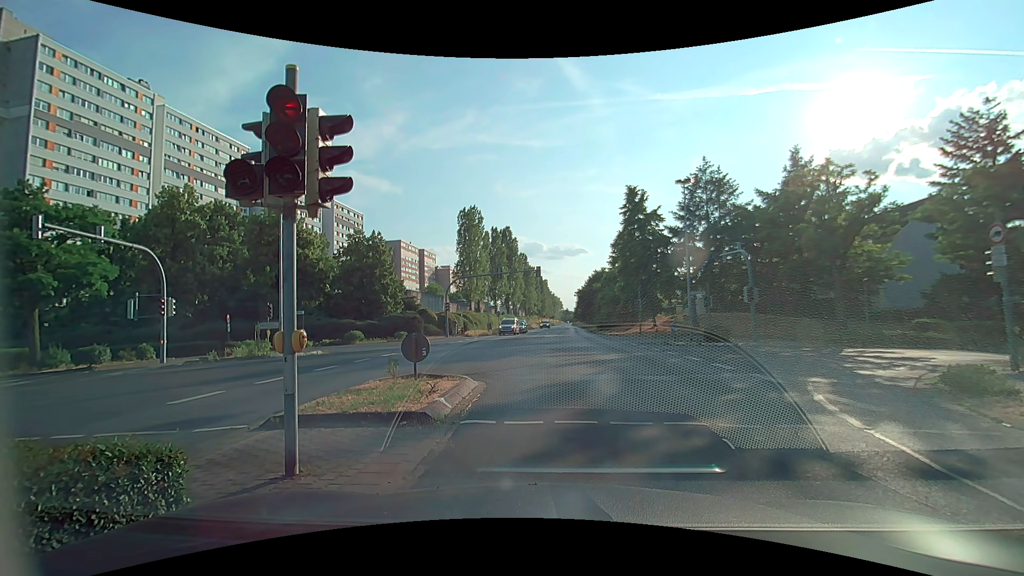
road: secondary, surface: asphalt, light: Day
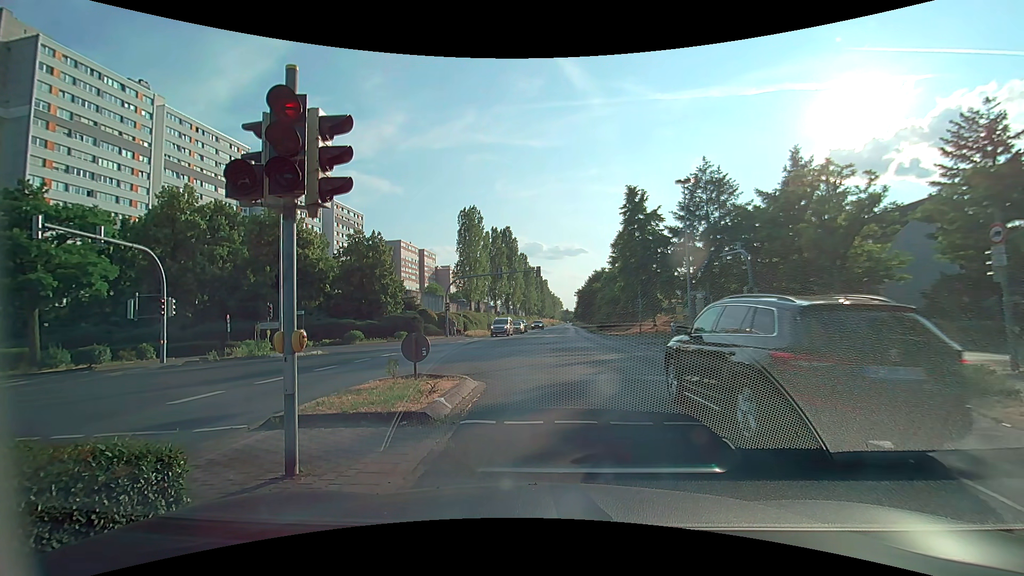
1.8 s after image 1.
(0.0, 0.0) m; 0°
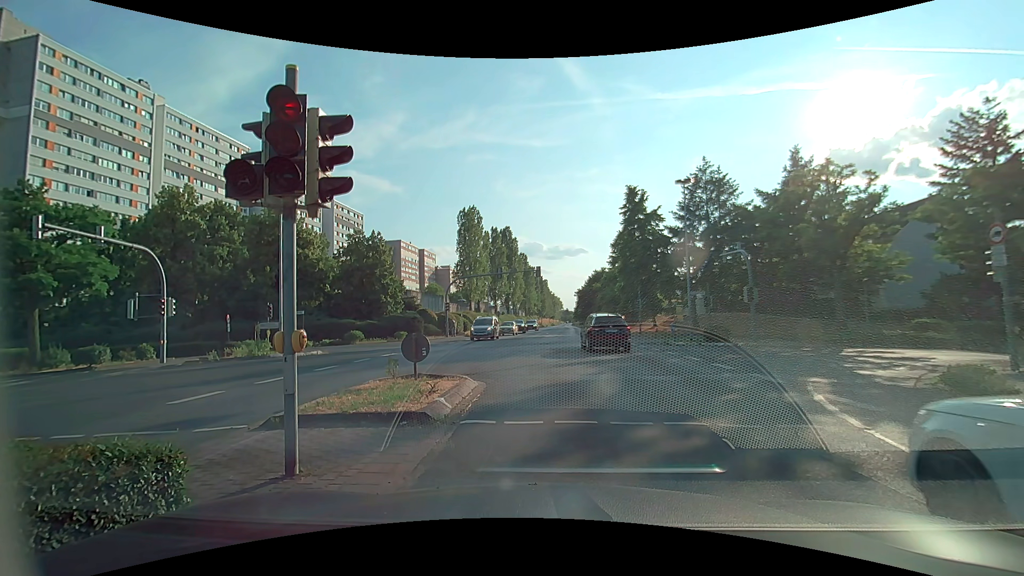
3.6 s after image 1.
(0.0, 0.0) m; 0°
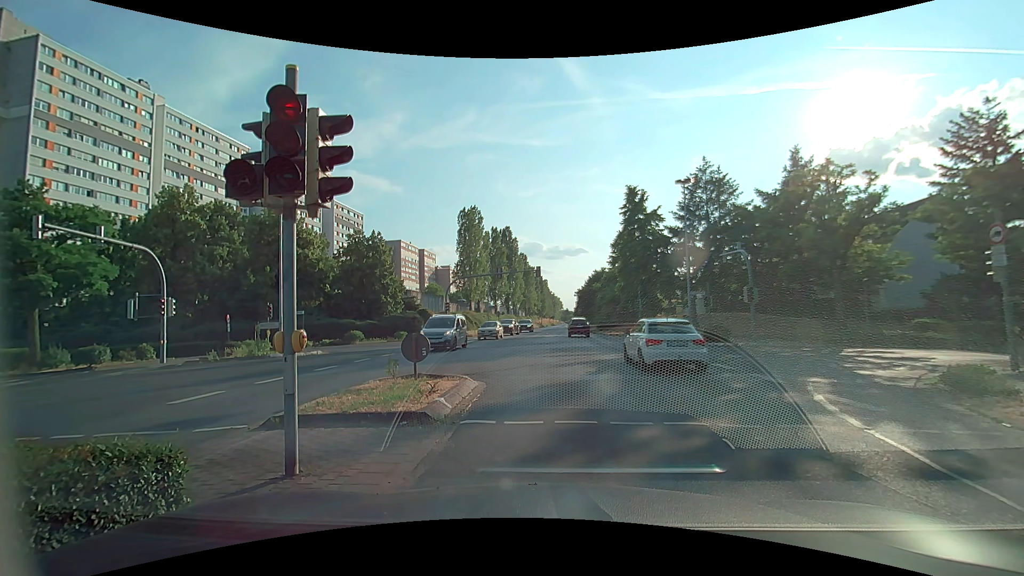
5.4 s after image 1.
(0.0, 0.0) m; 0°
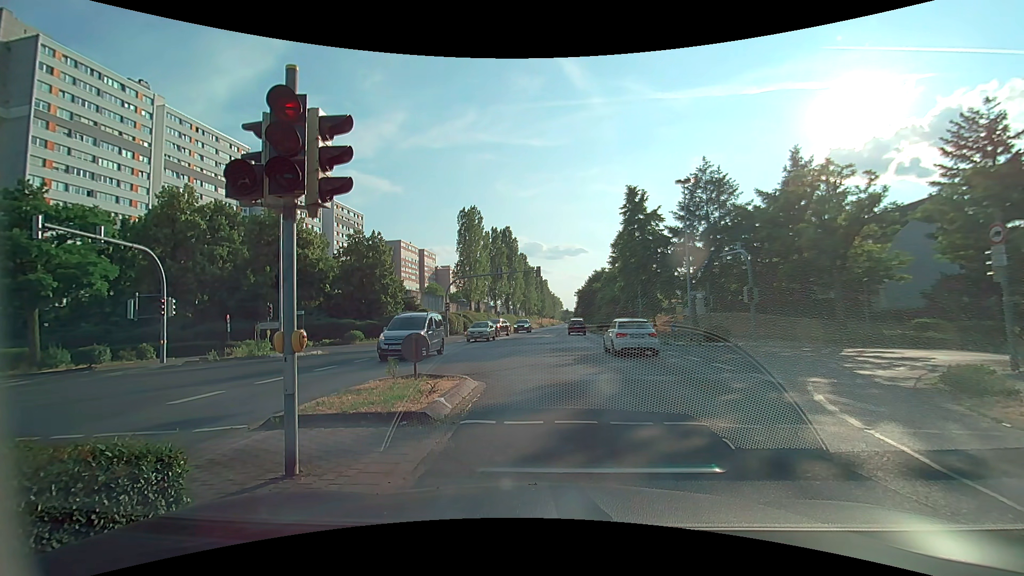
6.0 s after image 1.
(0.0, 0.0) m; 0°
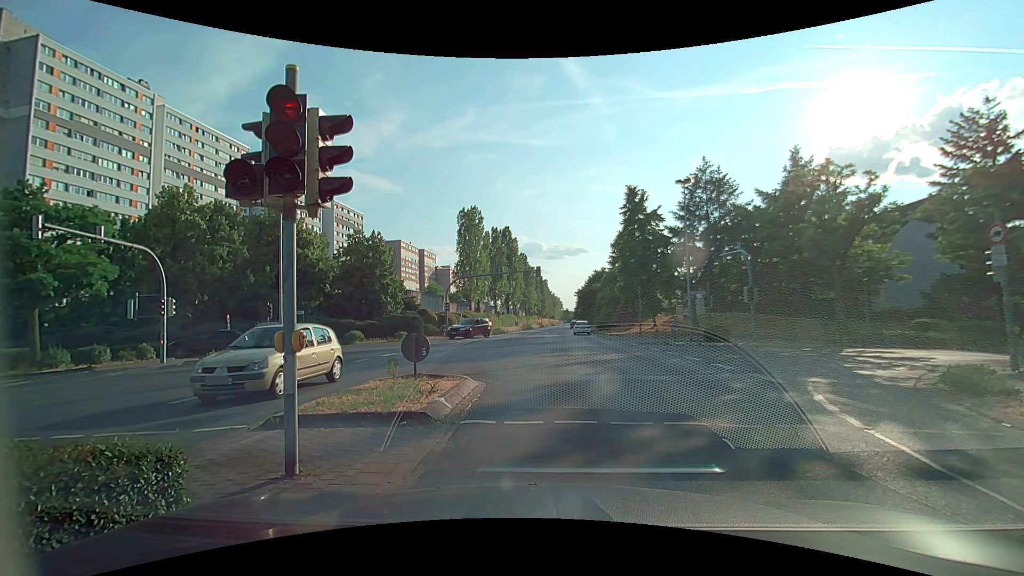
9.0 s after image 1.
(0.0, 0.0) m; 0°
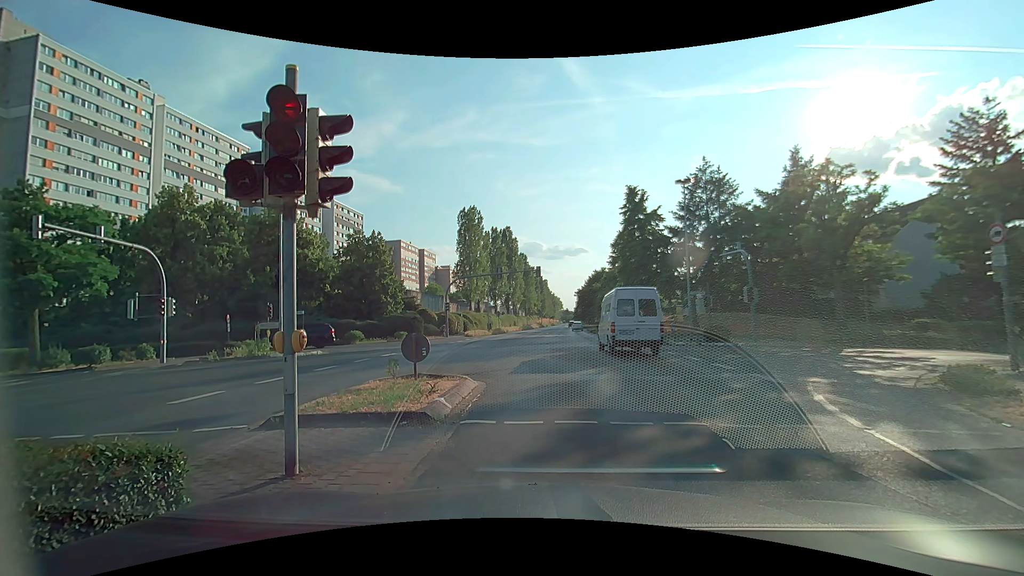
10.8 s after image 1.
(0.0, 0.0) m; 0°
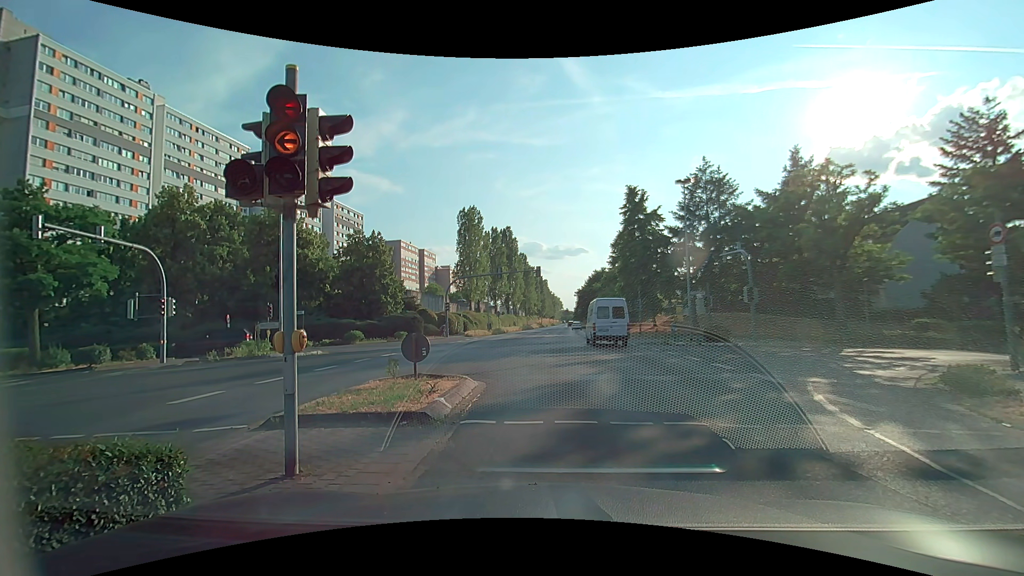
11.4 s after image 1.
(0.0, 0.0) m; 0°
